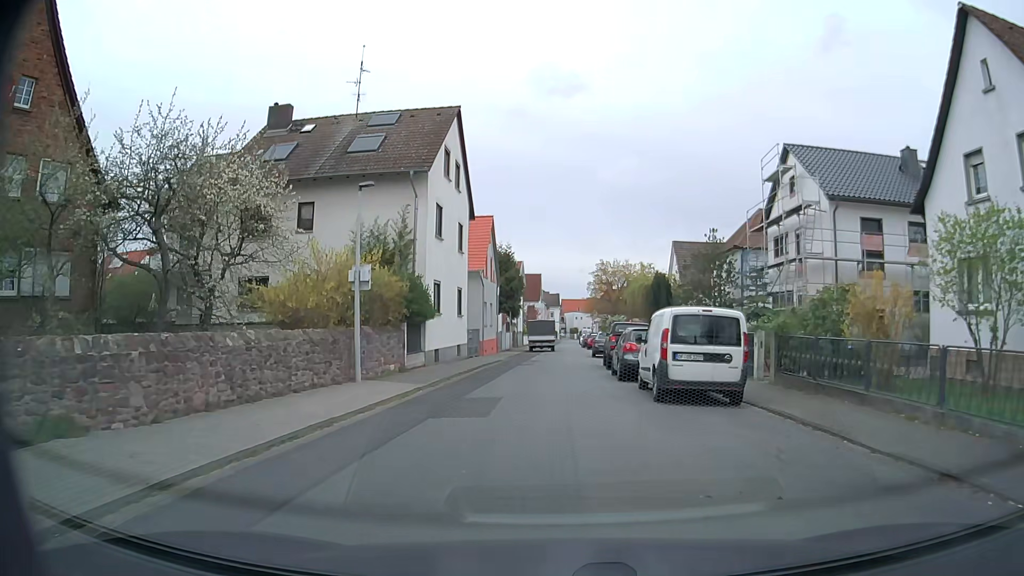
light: Day
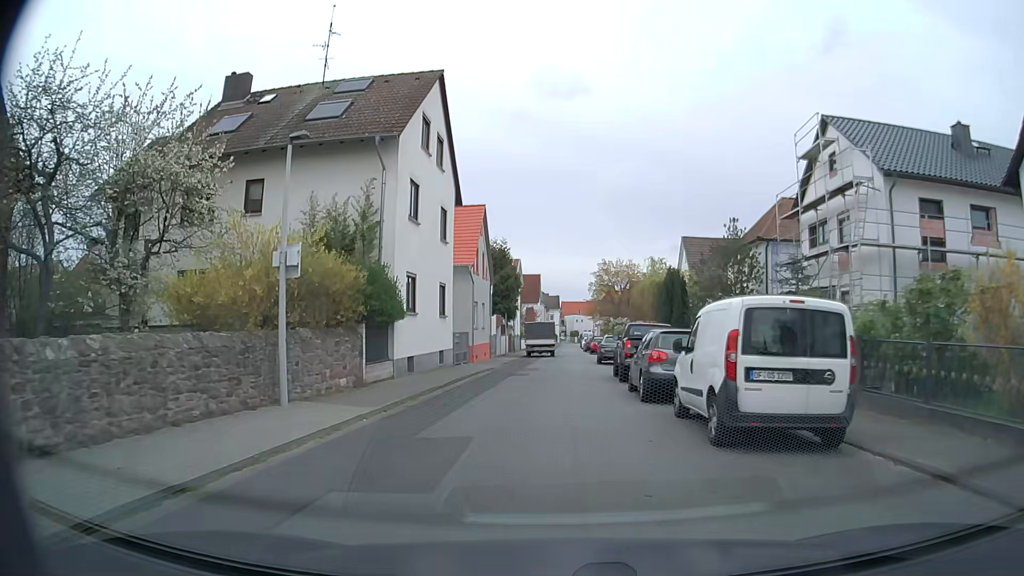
(-0.1, +4.9) m; -1°
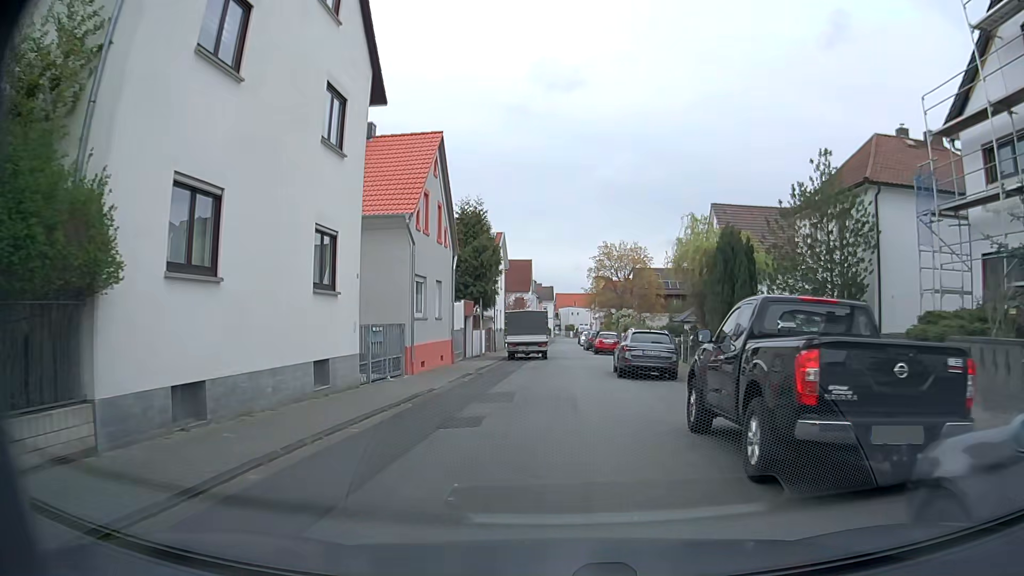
(+0.1, +13.4) m; +1°
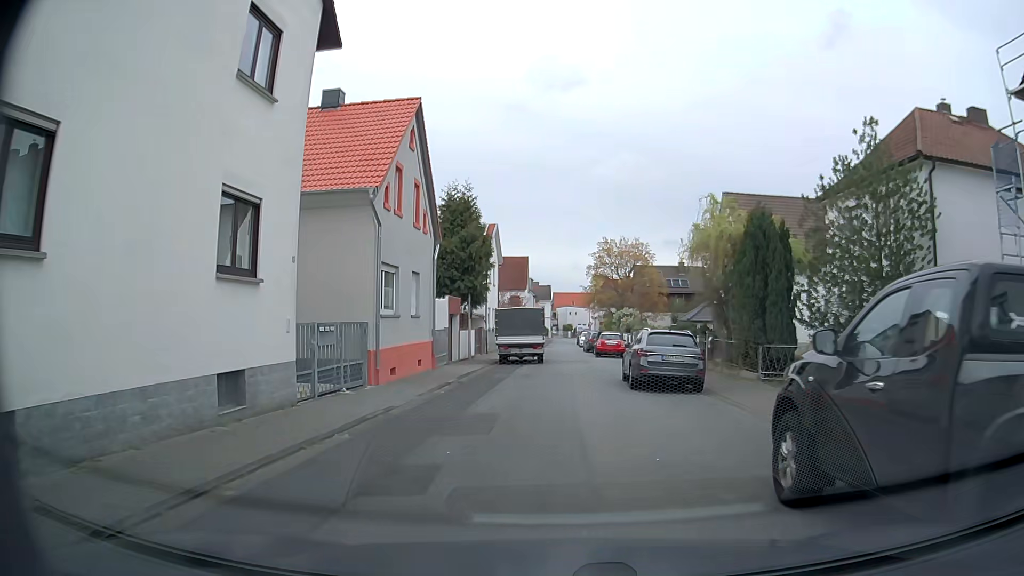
(0.0, +3.9) m; 0°
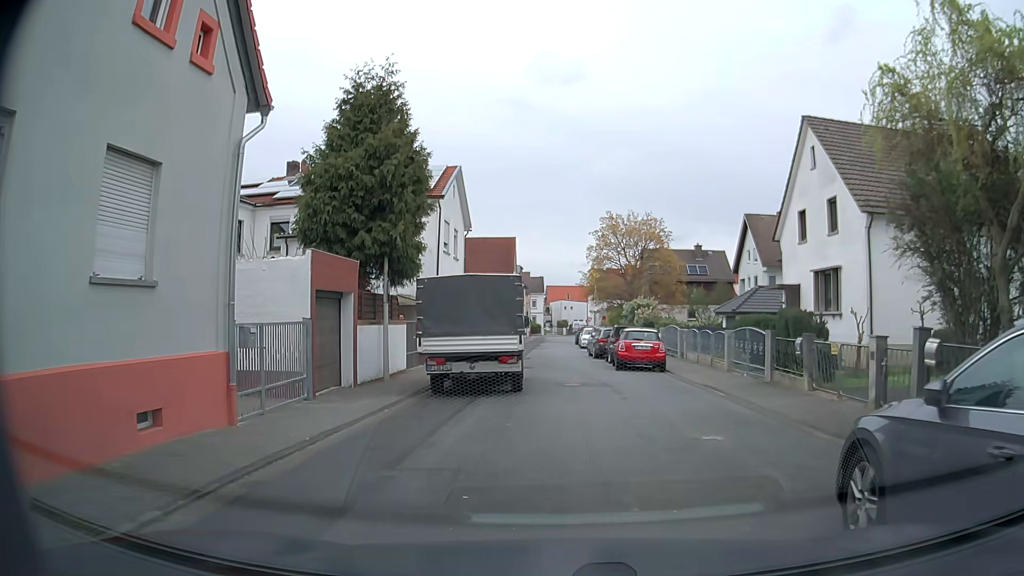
(+0.1, +15.4) m; 0°
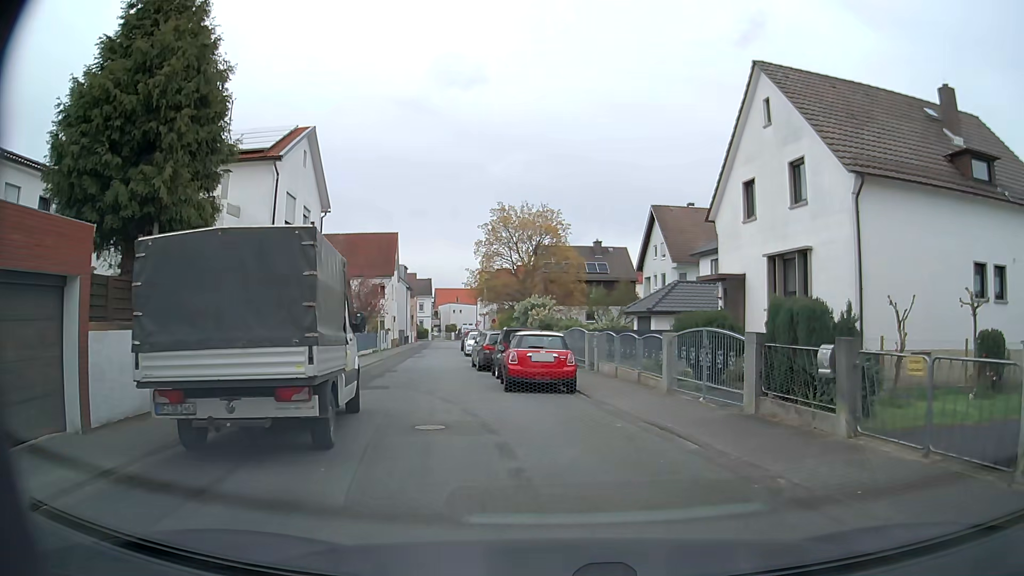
(+0.4, +6.7) m; +9°
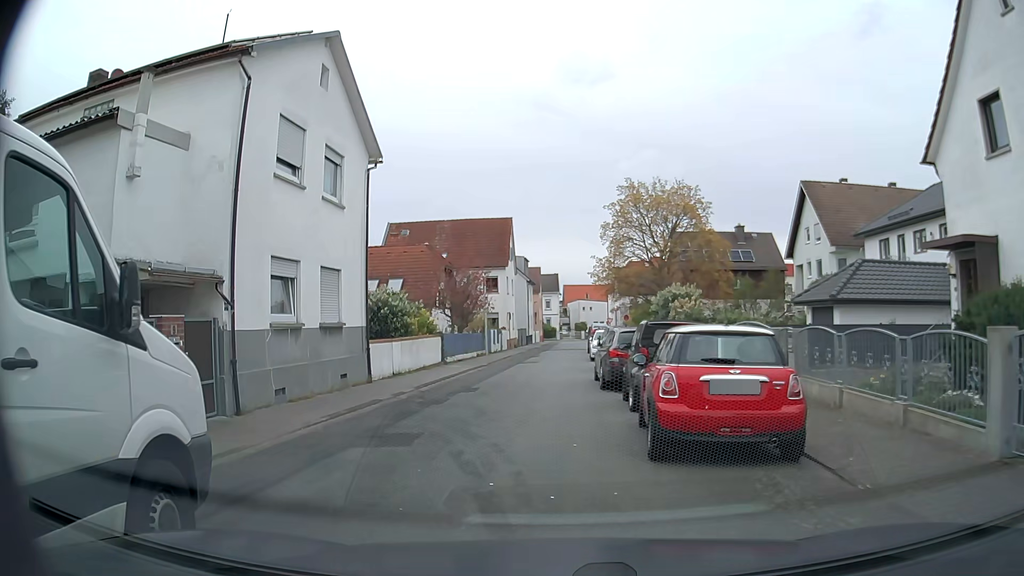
(-0.3, +8.8) m; -10°
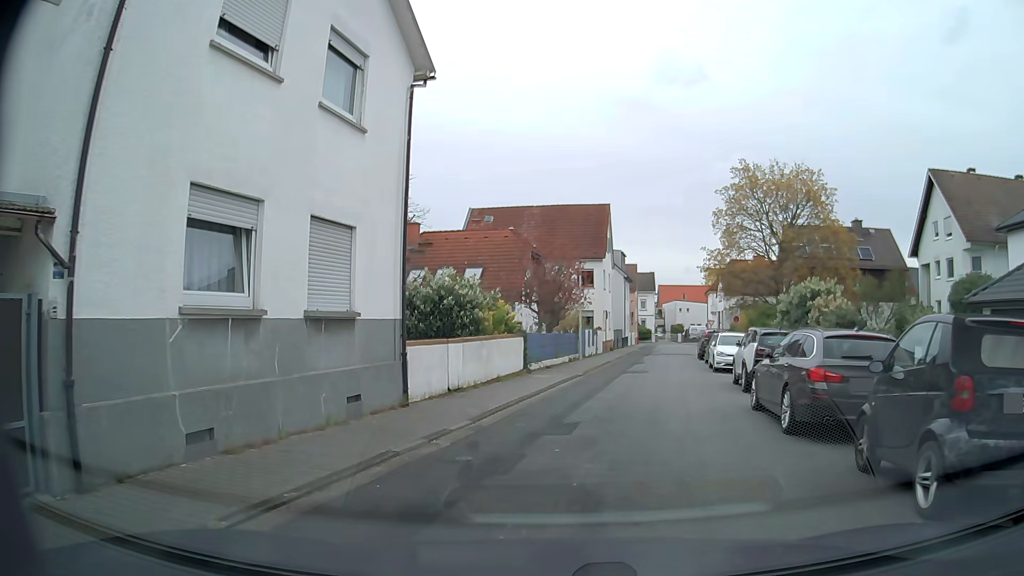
(-0.7, +6.7) m; -9°
